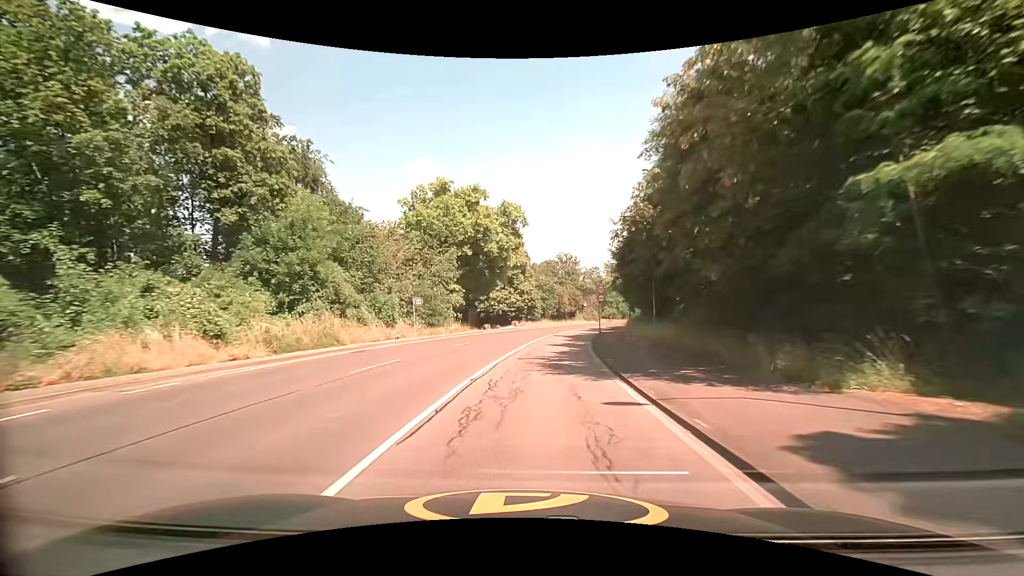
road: secondary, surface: asphalt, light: Day
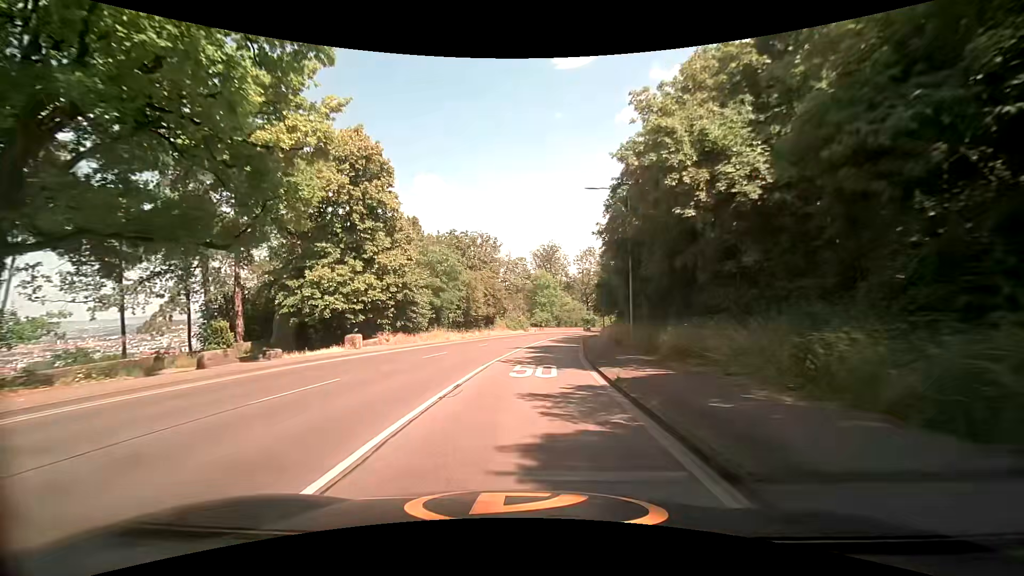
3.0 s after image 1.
(+3.2, +38.4) m; +10°
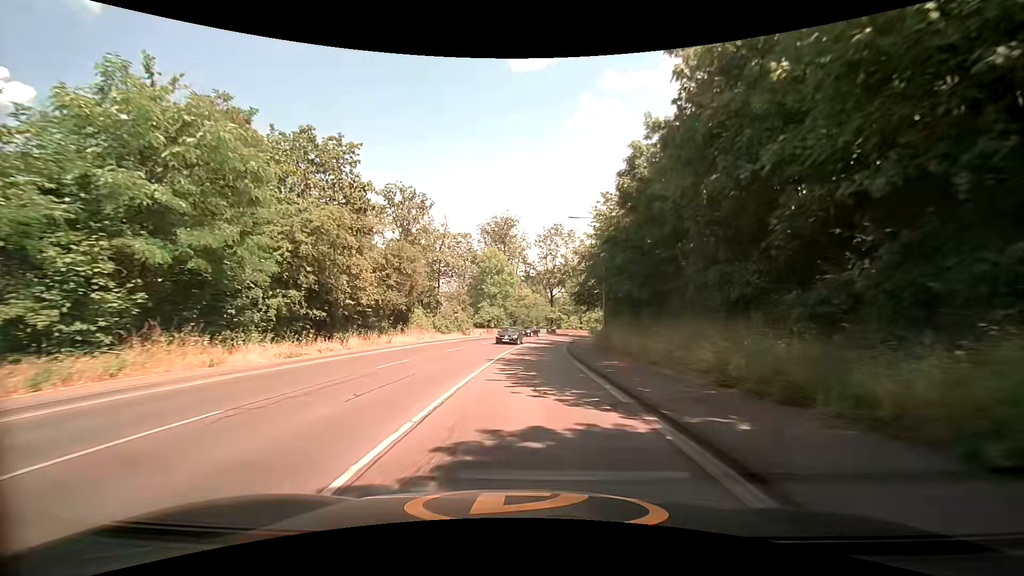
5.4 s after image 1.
(+0.8, +28.5) m; +5°
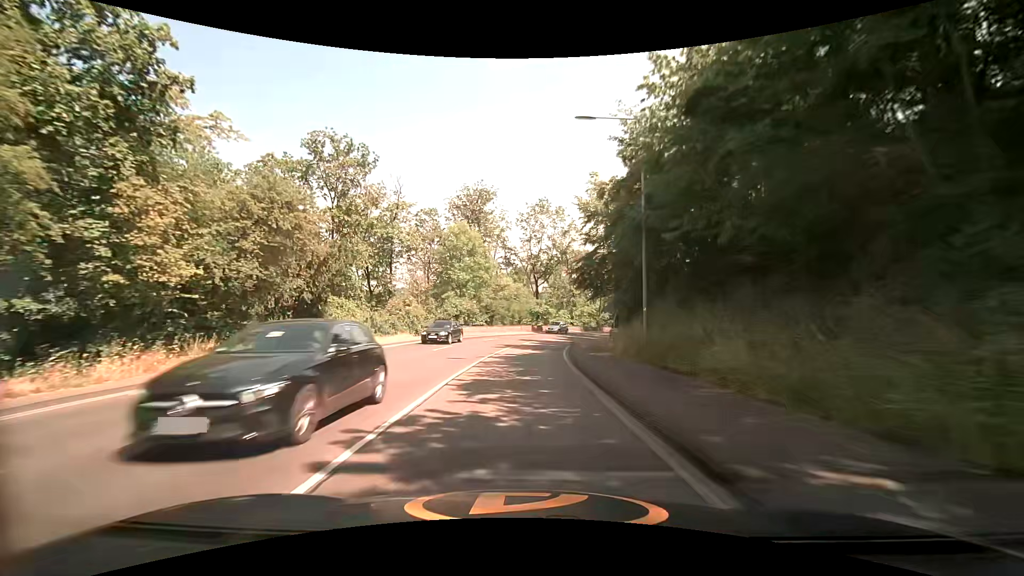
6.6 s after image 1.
(+0.4, +14.9) m; +3°
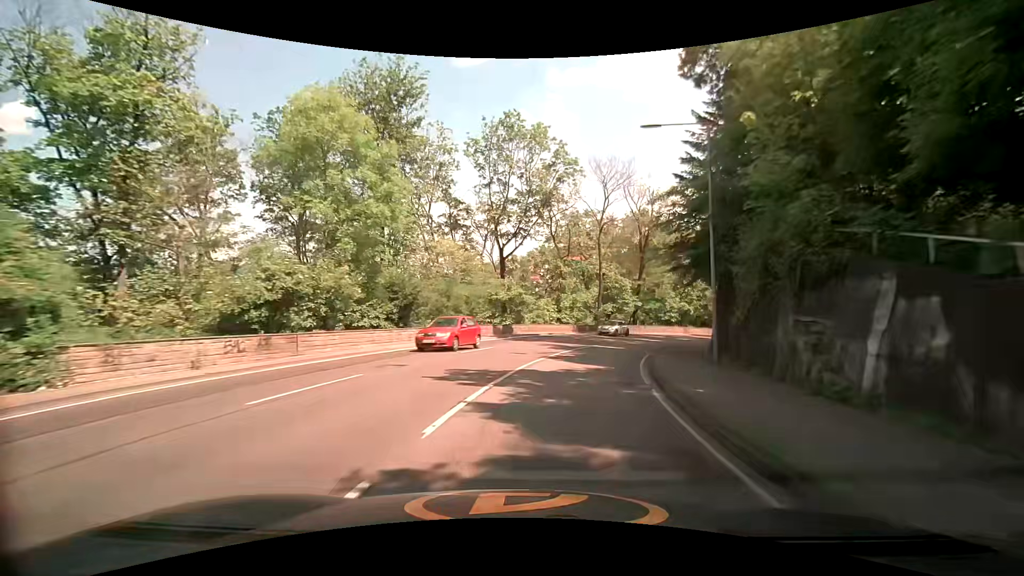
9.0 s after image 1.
(+0.4, +29.7) m; +3°
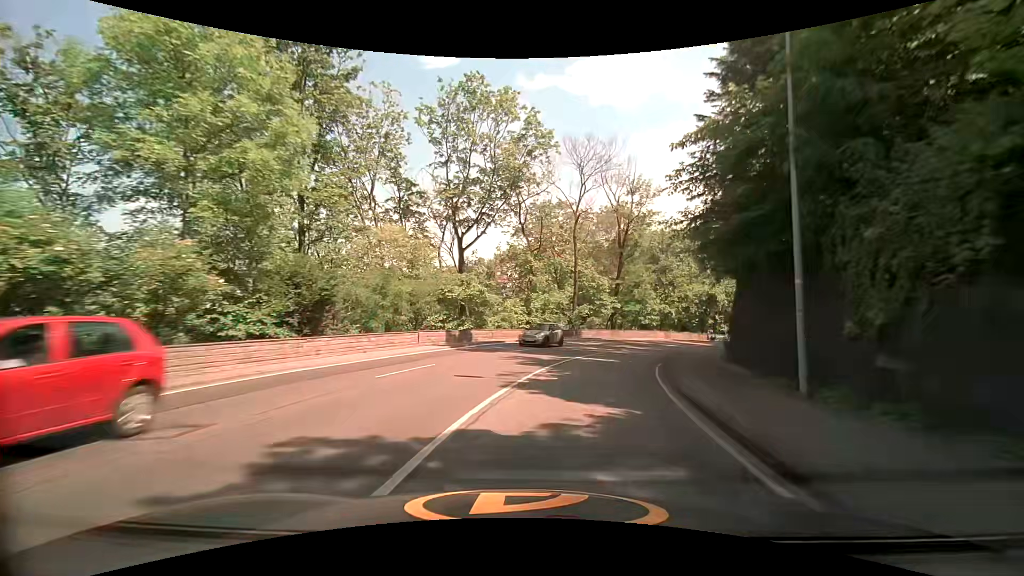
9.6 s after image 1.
(+0.3, +7.3) m; +5°
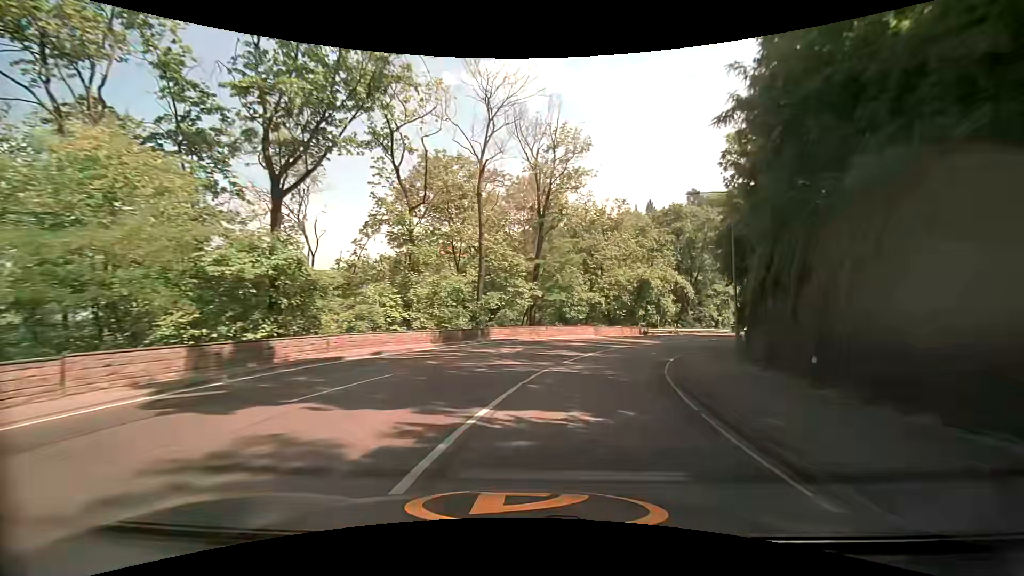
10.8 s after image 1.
(+0.9, +14.5) m; +8°
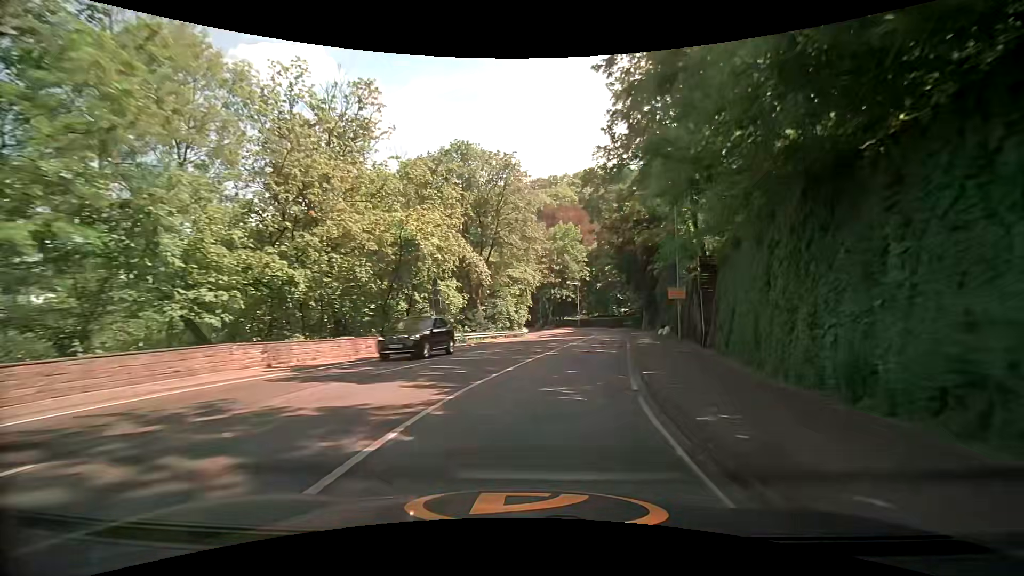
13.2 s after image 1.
(+6.8, +27.5) m; +25°
(+1, +10) (+3, +20) (+5, +30) (+7, +39) (+9, +49) (+11, +59) (+12, +69) (+11, +79) (+9, +89) (+6, +98) m
